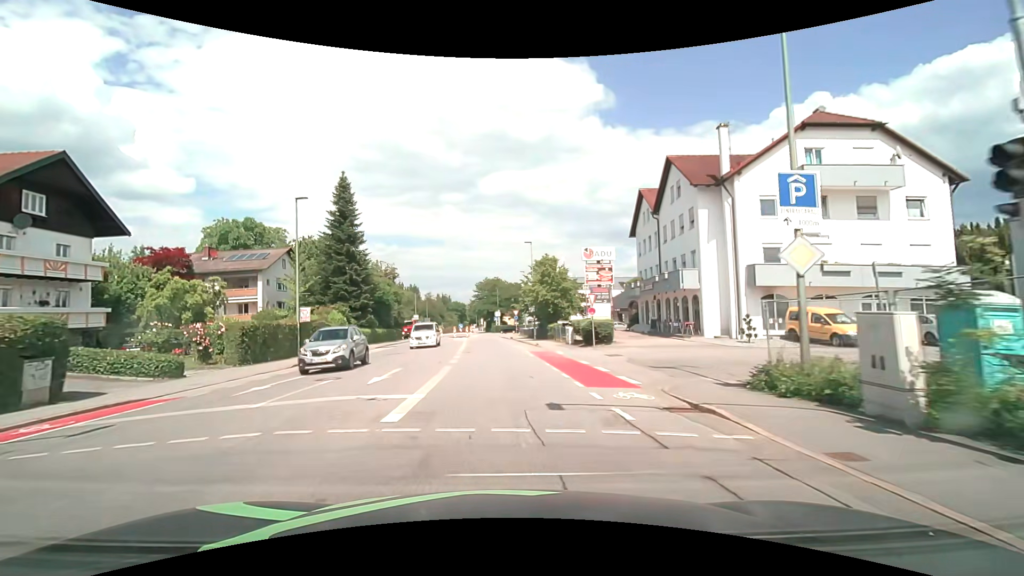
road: tertiary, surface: asphalt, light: Day
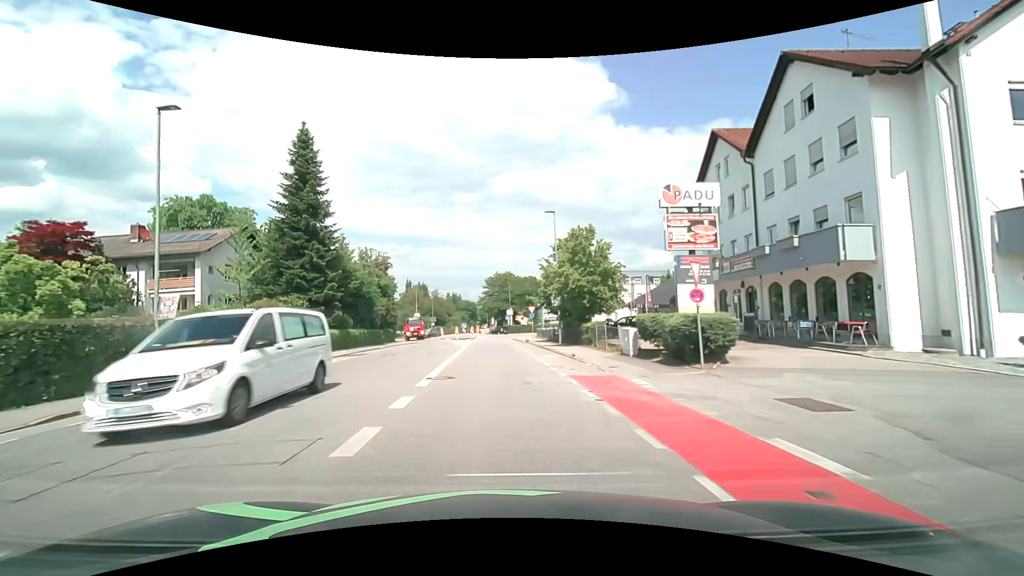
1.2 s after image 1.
(-0.1, +13.9) m; -1°
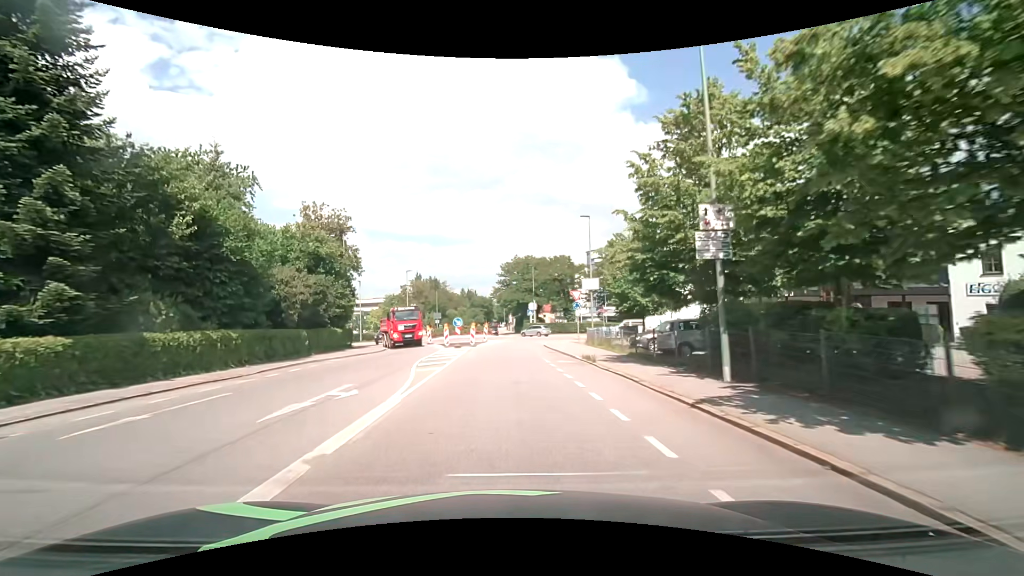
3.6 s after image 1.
(-0.5, +26.2) m; -2°
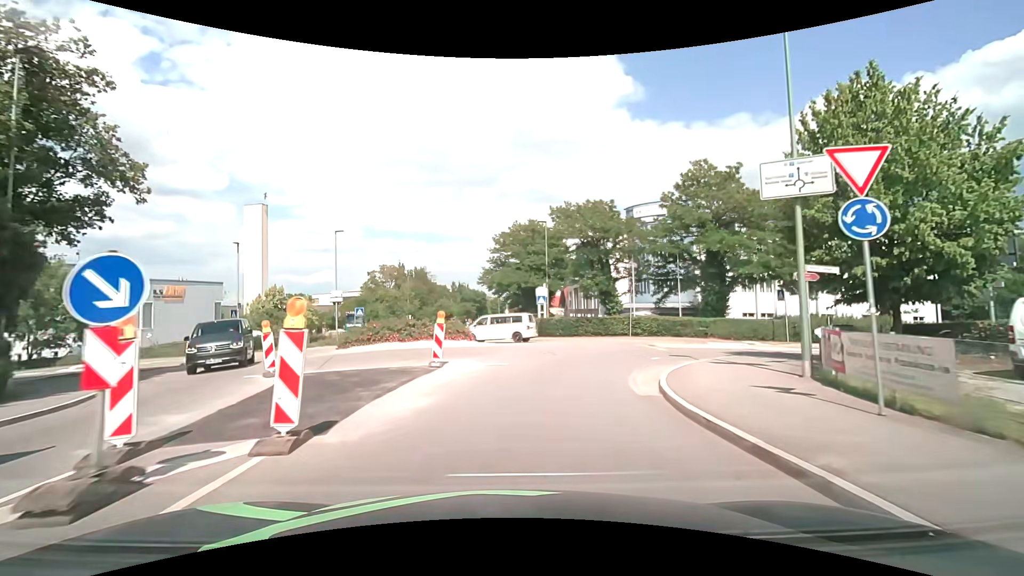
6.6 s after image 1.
(+0.2, +28.9) m; +1°
(0, +10) (+1, +20) (+2, +30) (0, +40) (-2, +49) (-3, +59) (-4, +69) (-4, +79) (-5, +89) (-5, +99) m
